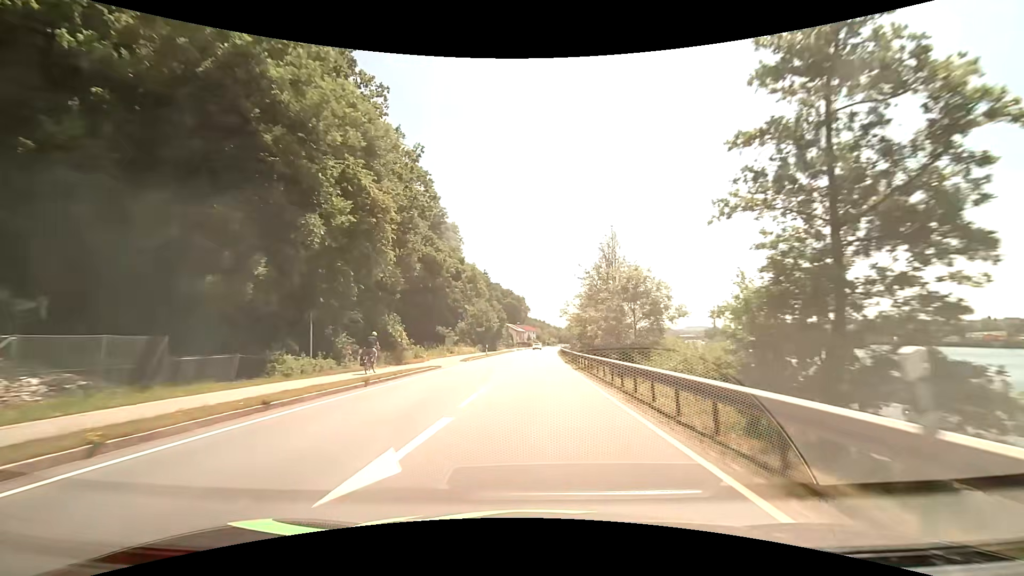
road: primary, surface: asphalt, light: Day
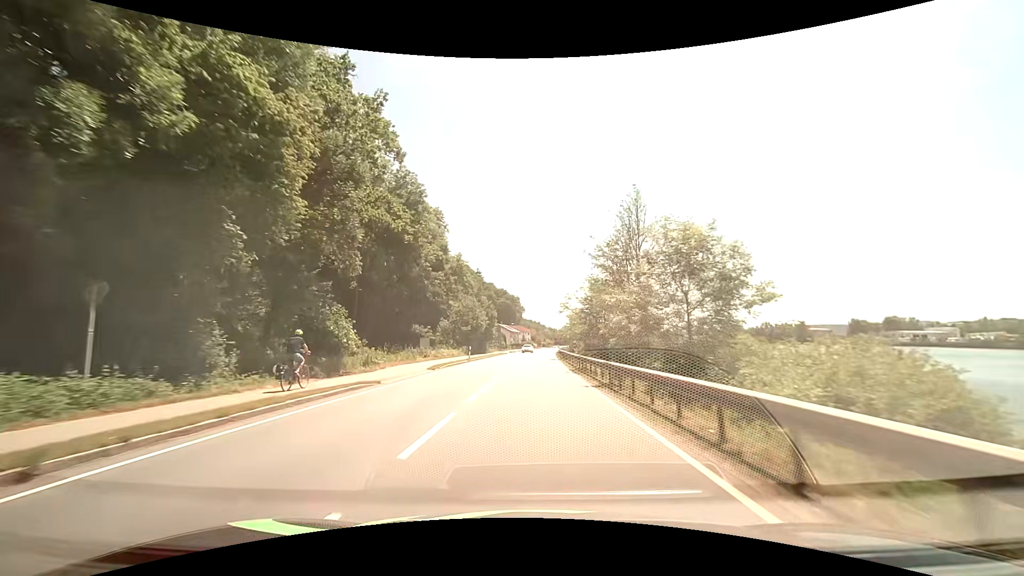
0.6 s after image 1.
(0.0, +10.6) m; +1°
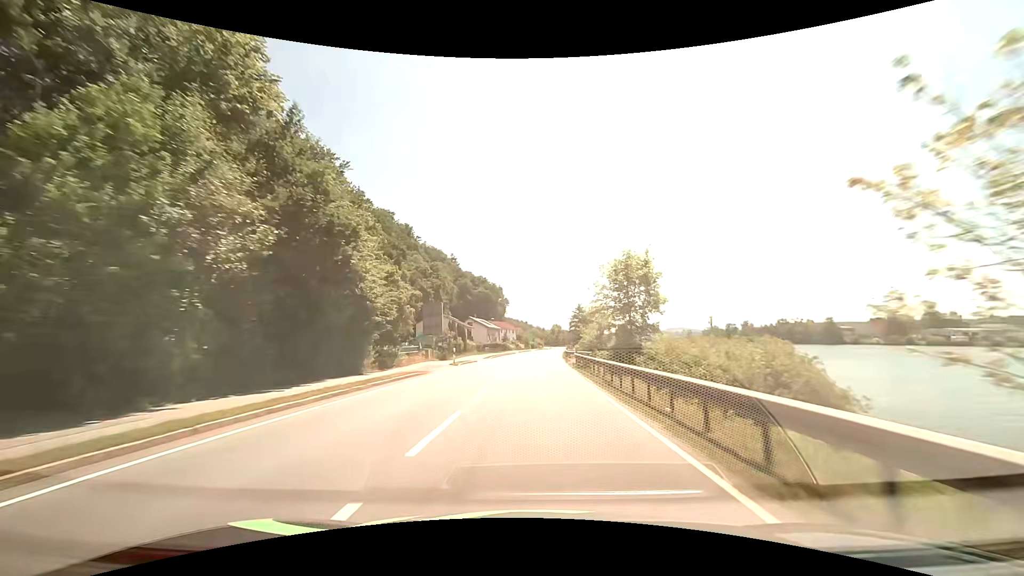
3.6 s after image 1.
(+0.6, +53.8) m; +1°
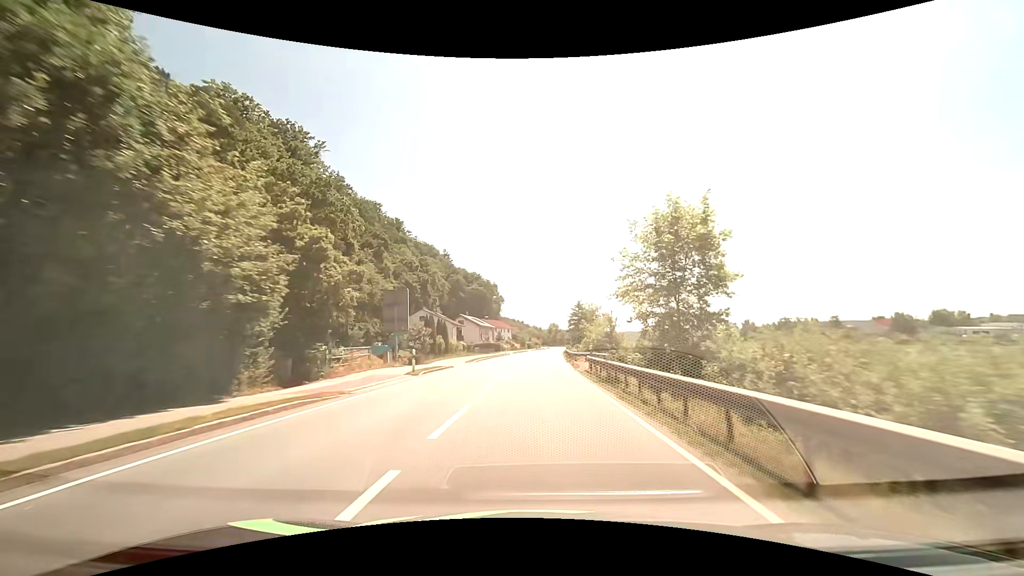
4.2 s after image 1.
(+0.1, +10.9) m; +1°
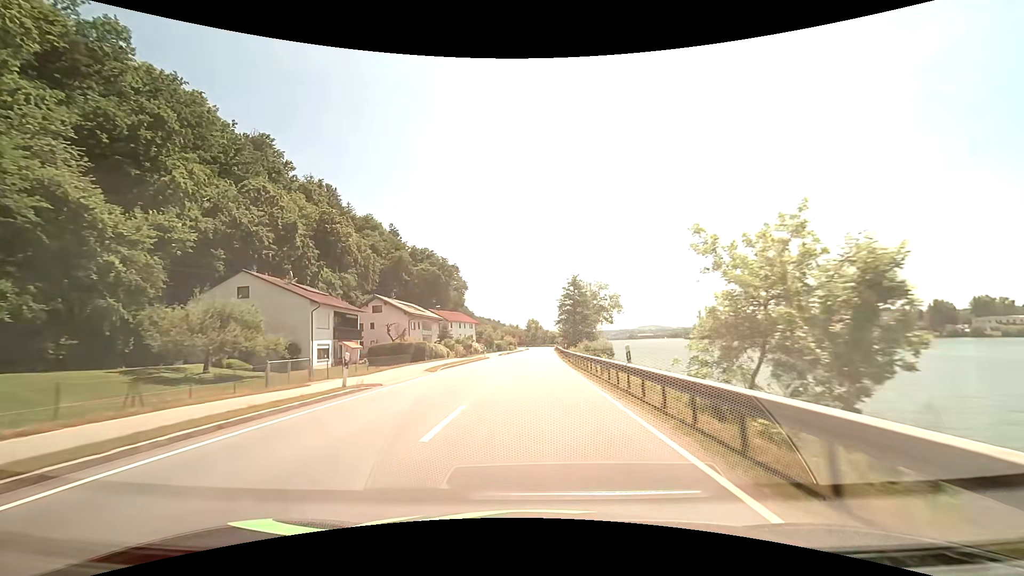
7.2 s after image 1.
(+1.2, +54.7) m; +3°
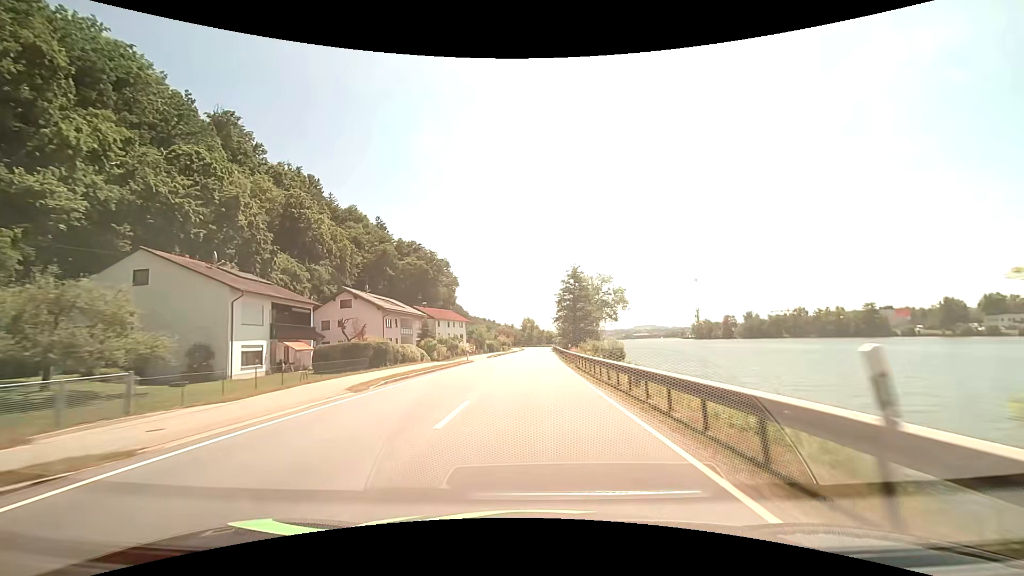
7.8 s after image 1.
(0.0, +10.8) m; 0°
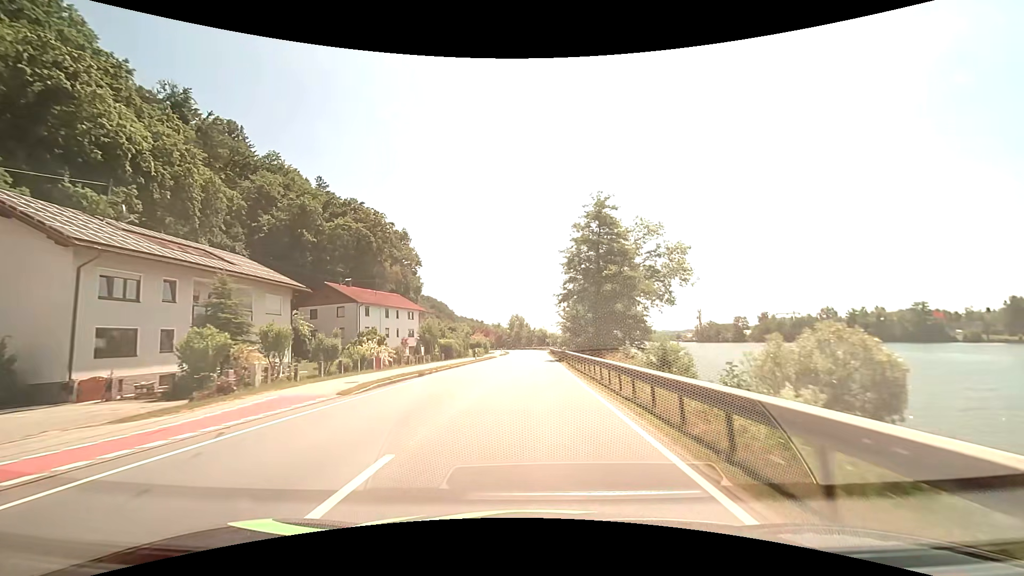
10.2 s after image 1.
(+0.5, +41.8) m; +1°
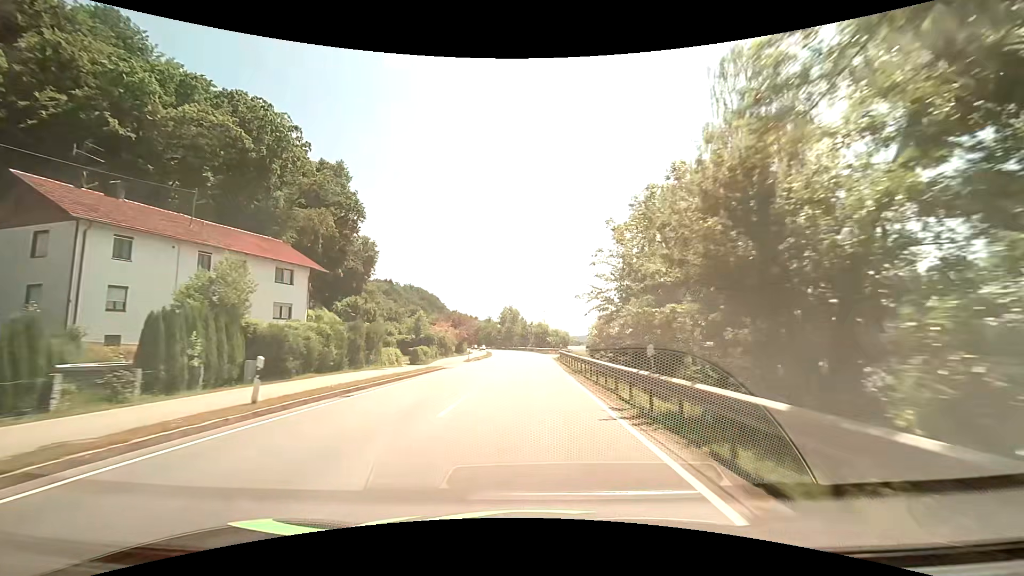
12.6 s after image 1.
(+0.3, +40.4) m; 0°
(0, +10) (0, +20) (0, +30) (0, +40) (0, +50) (0, +60) (0, +70) (-1, +80) (-1, +90) (-2, +100) m
